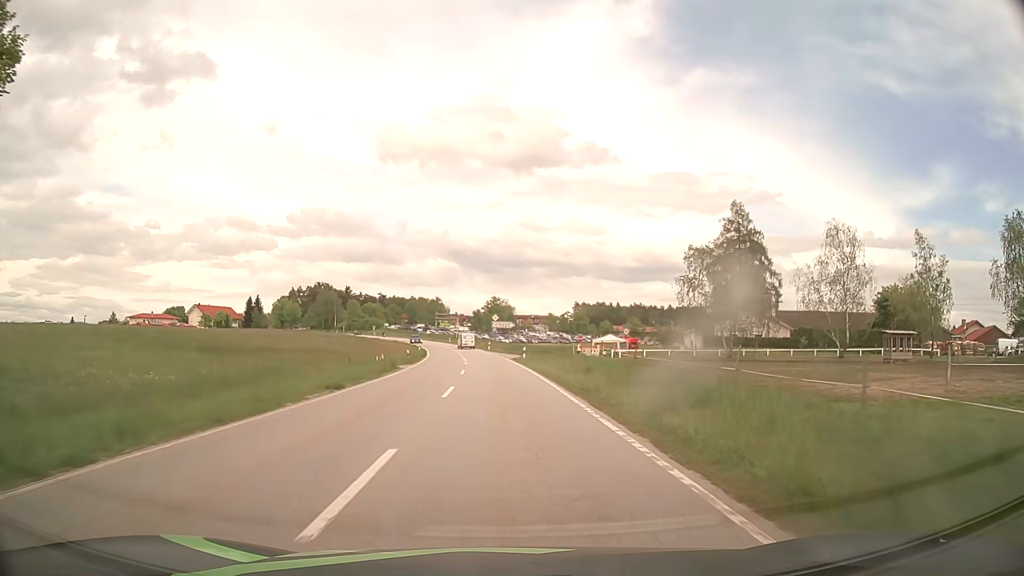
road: secondary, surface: asphalt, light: Day
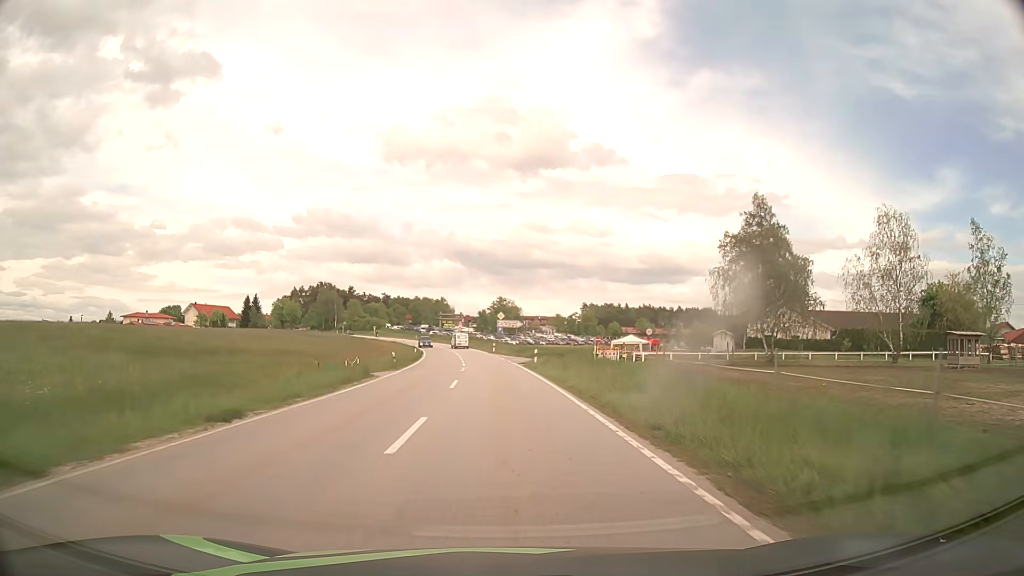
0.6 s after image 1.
(-0.1, +8.8) m; 0°
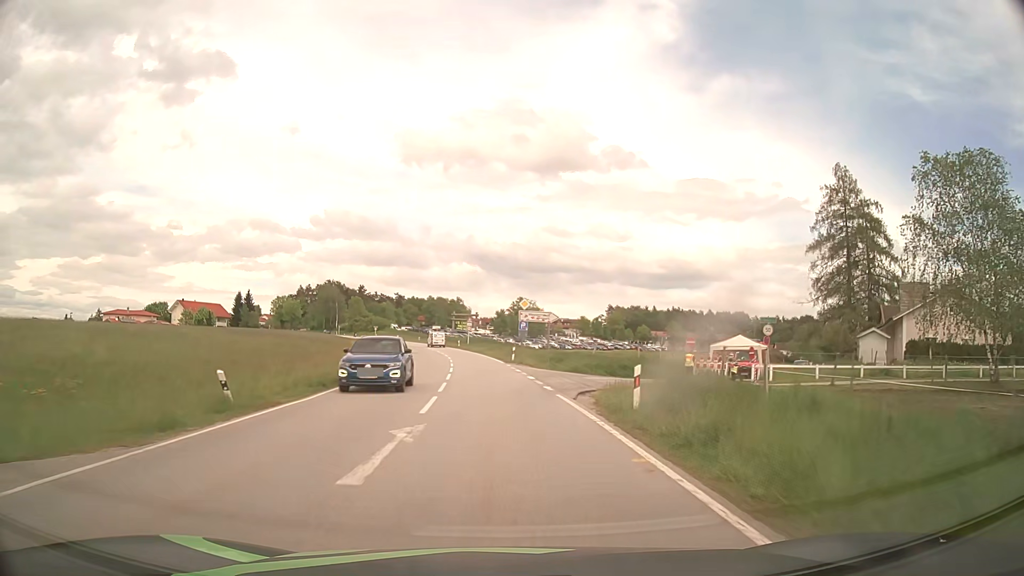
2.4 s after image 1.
(-0.5, +26.4) m; -2°
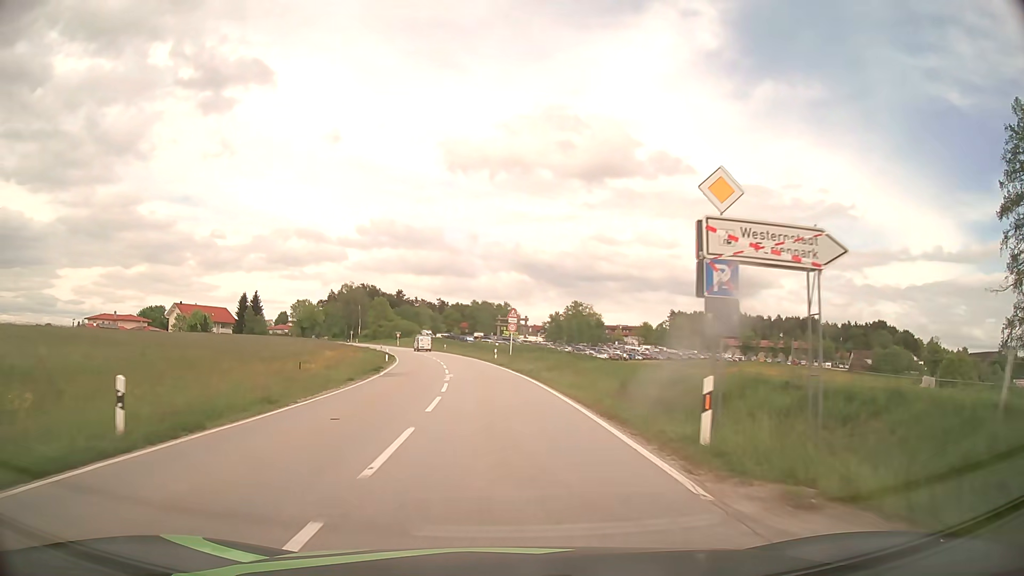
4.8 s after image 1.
(-1.3, +35.9) m; -4°
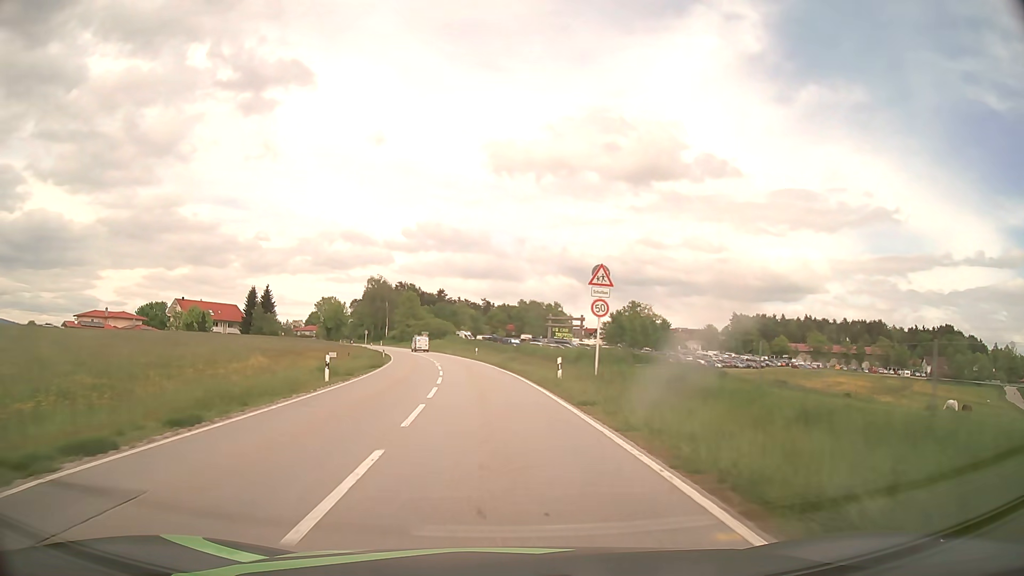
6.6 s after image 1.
(-0.8, +27.5) m; -4°
